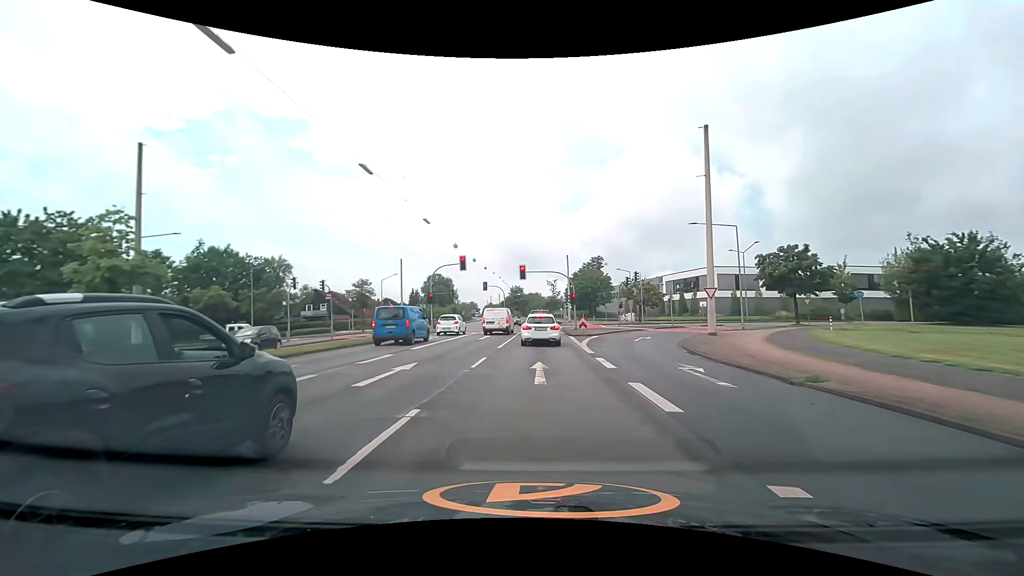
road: secondary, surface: asphalt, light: Day
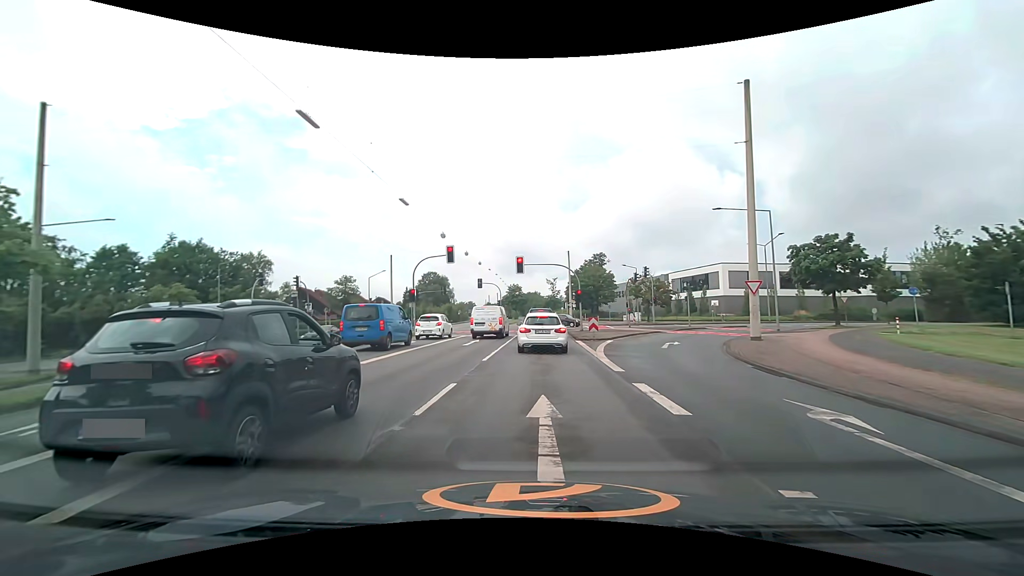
(0.0, +6.1) m; 0°
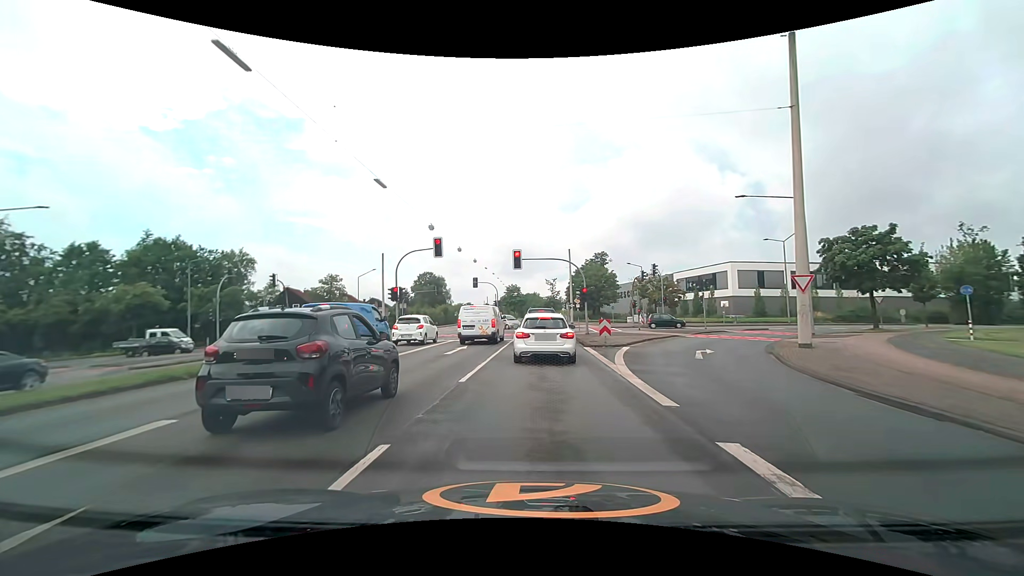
(0.0, +4.5) m; 0°
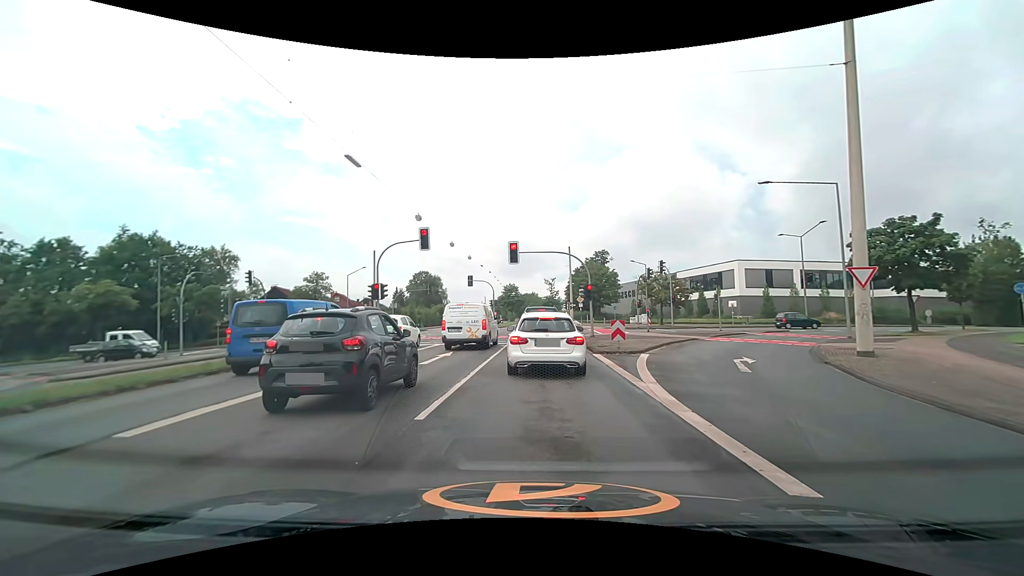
(0.0, +3.8) m; 0°
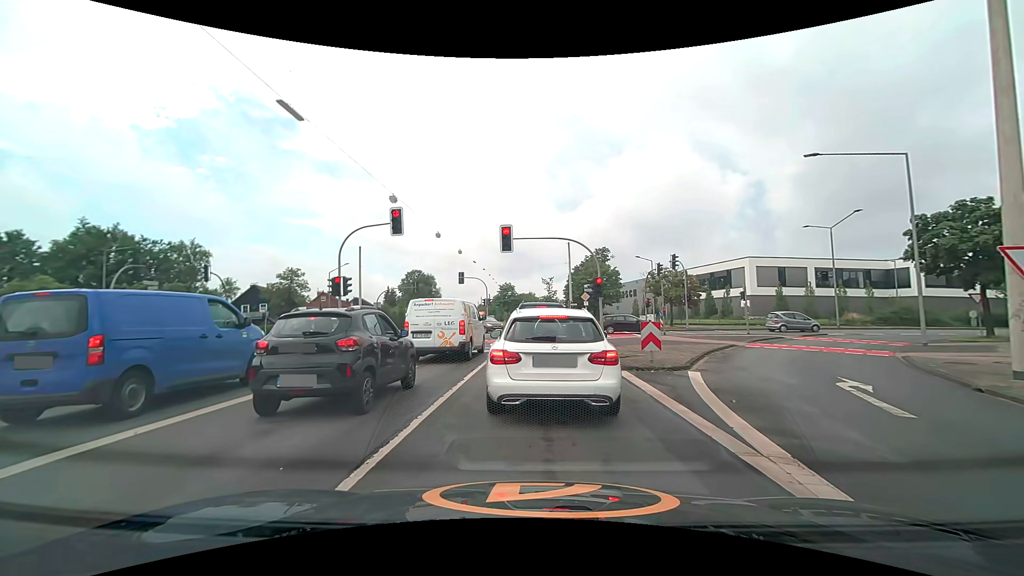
(0.0, +5.4) m; +1°
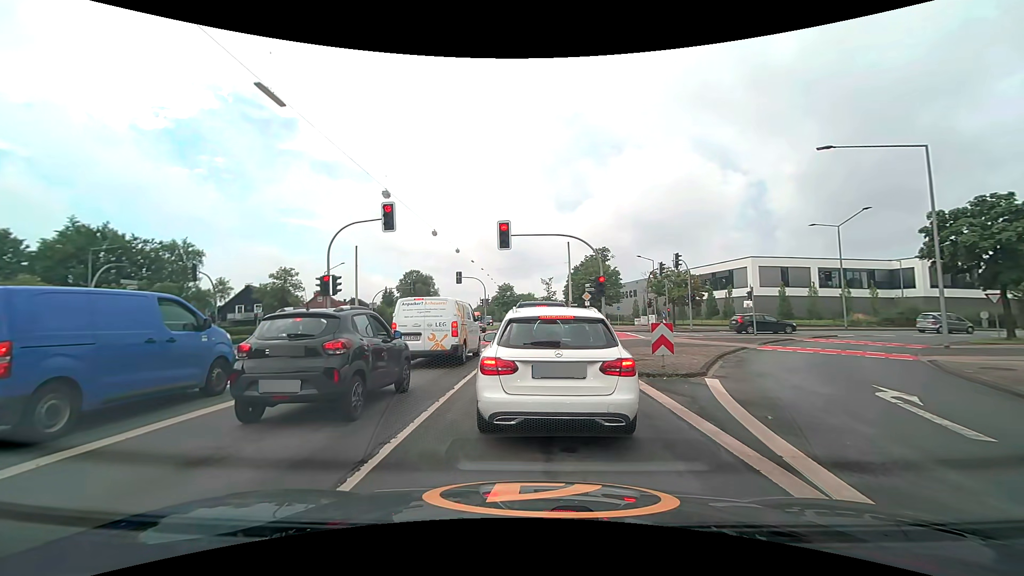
(0.0, +1.2) m; 0°
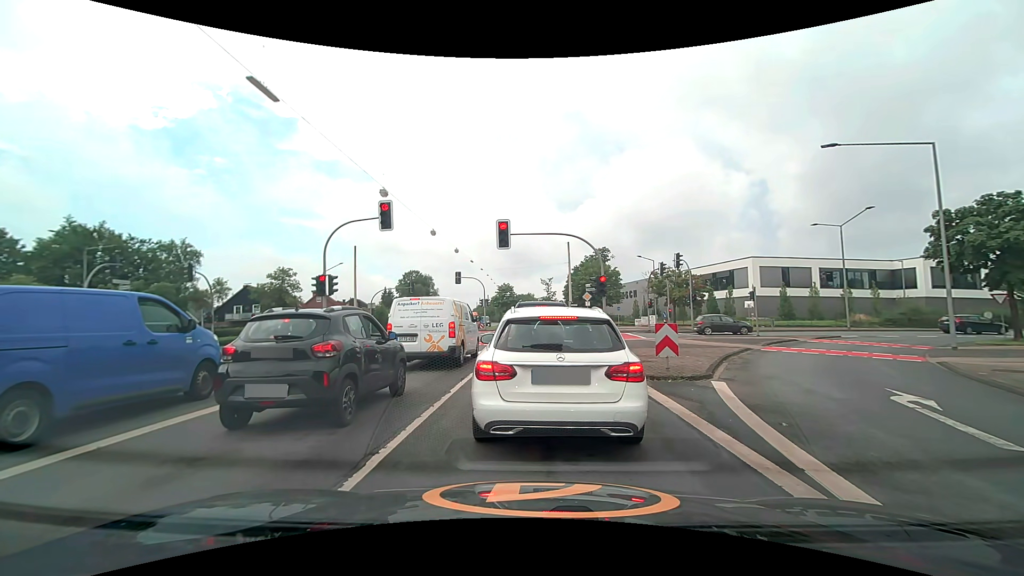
(0.0, +0.4) m; 0°
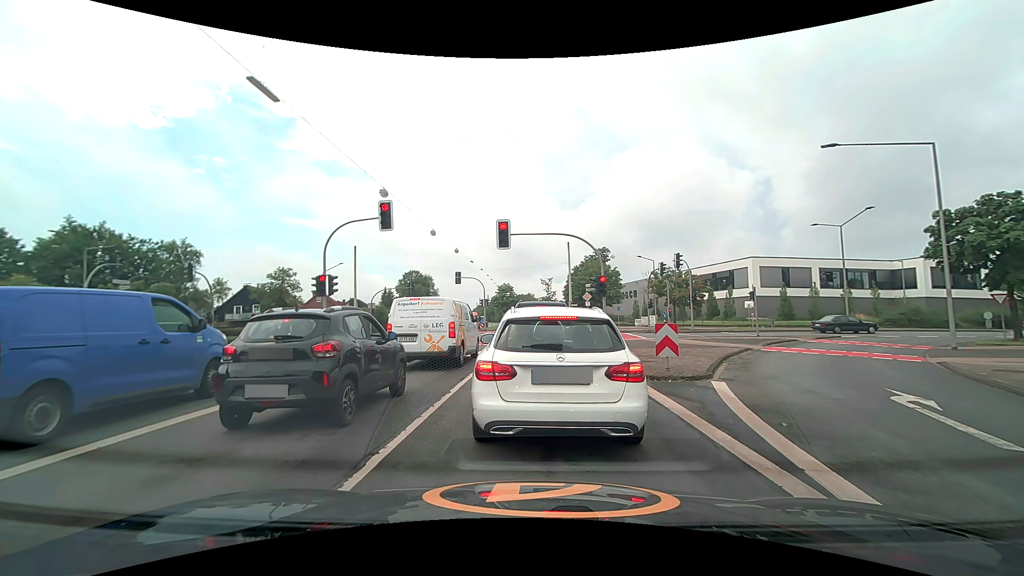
(0.0, 0.0) m; 0°
(0, +10) (0, +20) (0, +30) (0, +40) (0, +50) (0, +60) (0, +70) (0, +80) (0, +90) (-1, +100) m
